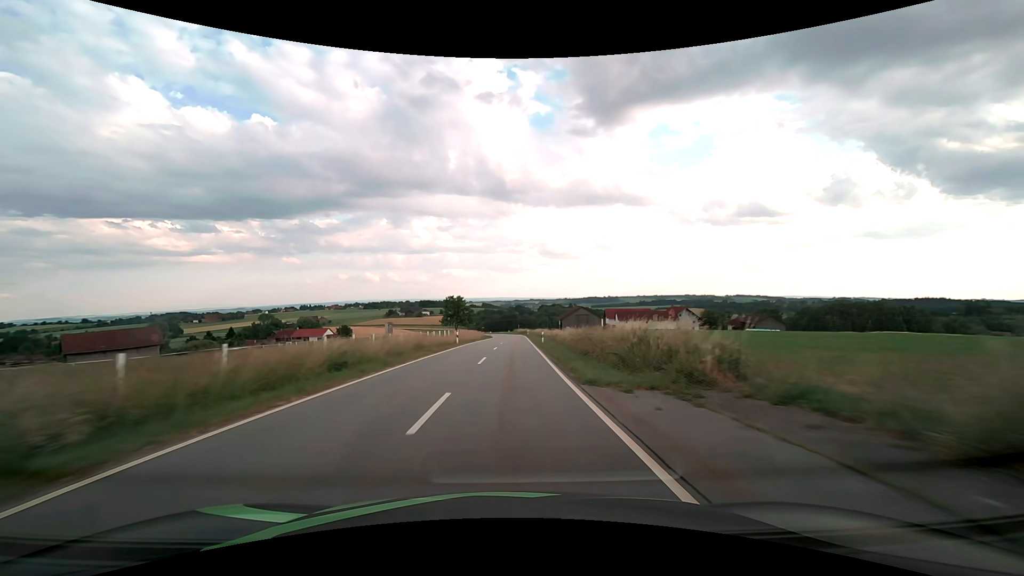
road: tertiary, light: Day
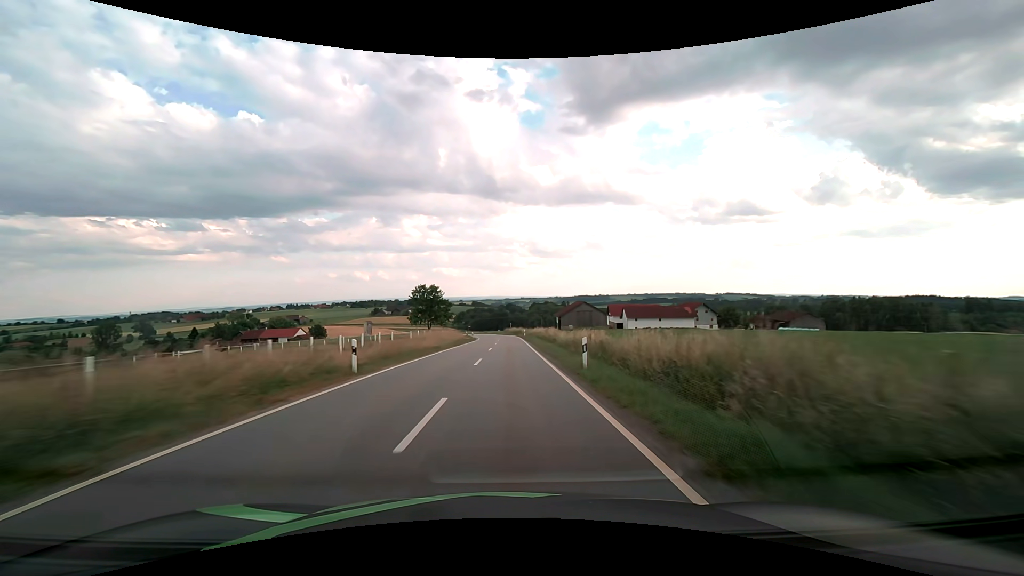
(+0.3, +25.0) m; +1°
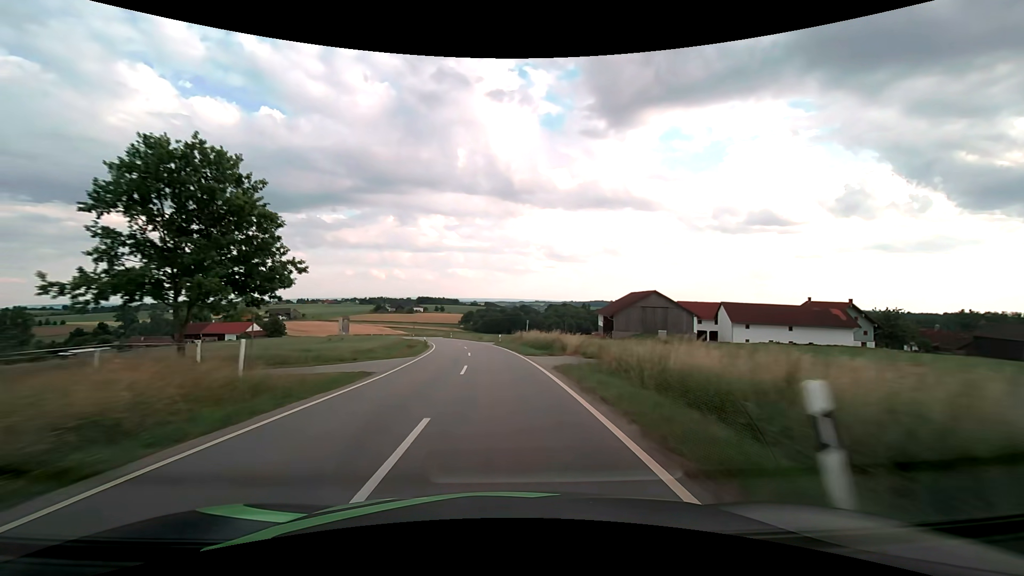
(+0.3, +62.6) m; -1°
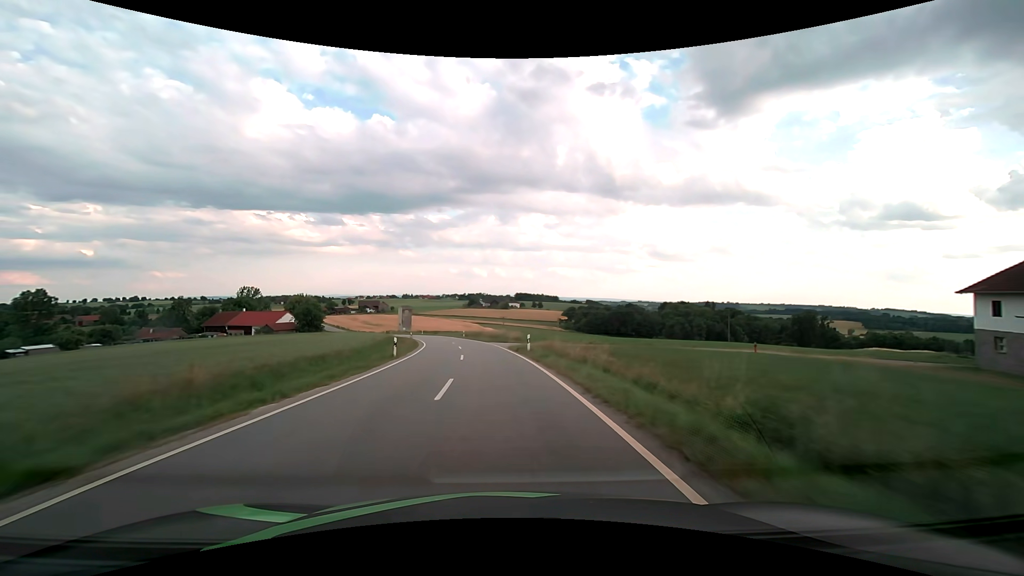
(-6.1, +67.5) m; -11°
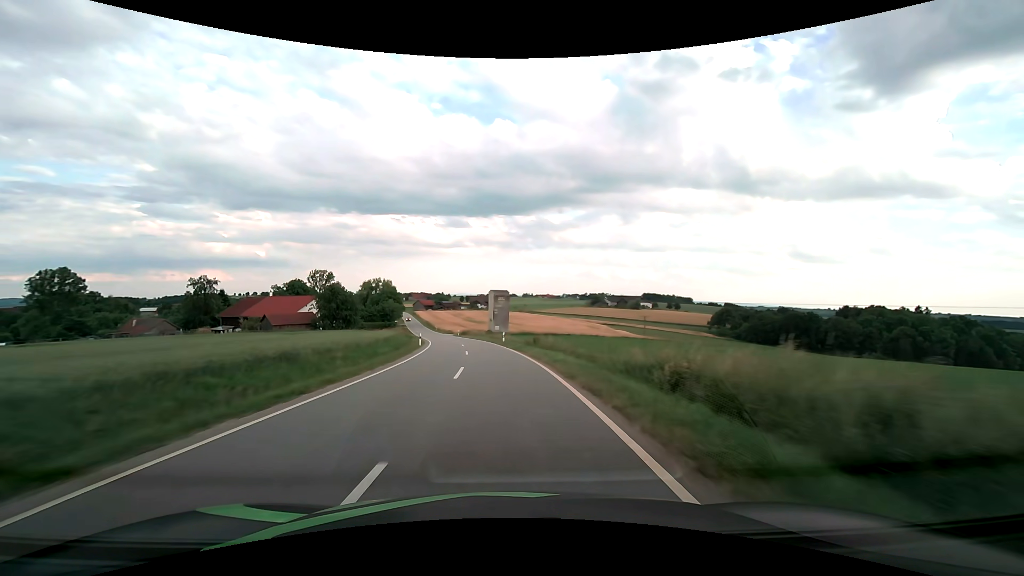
(-8.3, +68.8) m; -14°
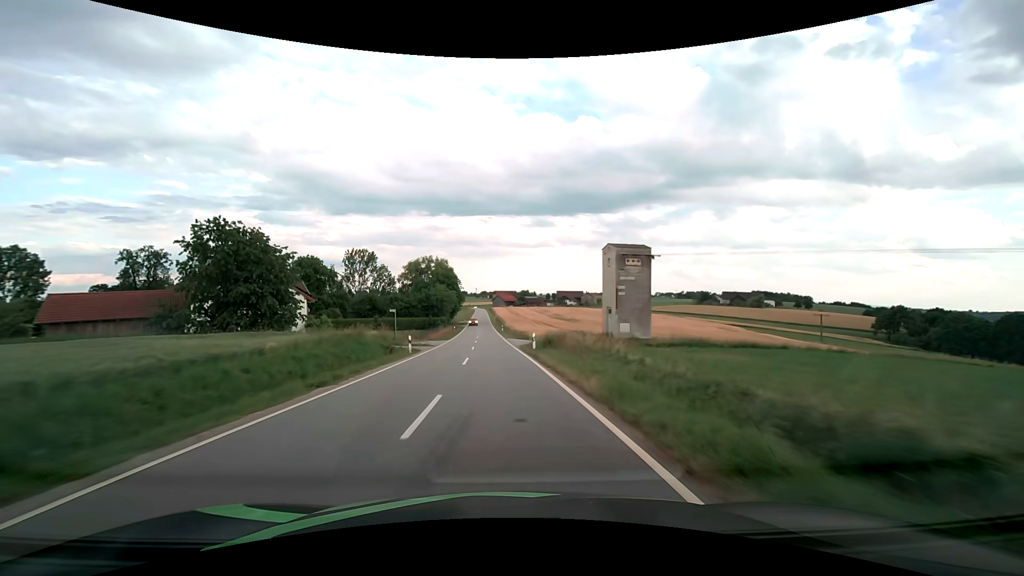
(-4.6, +55.8) m; -10°
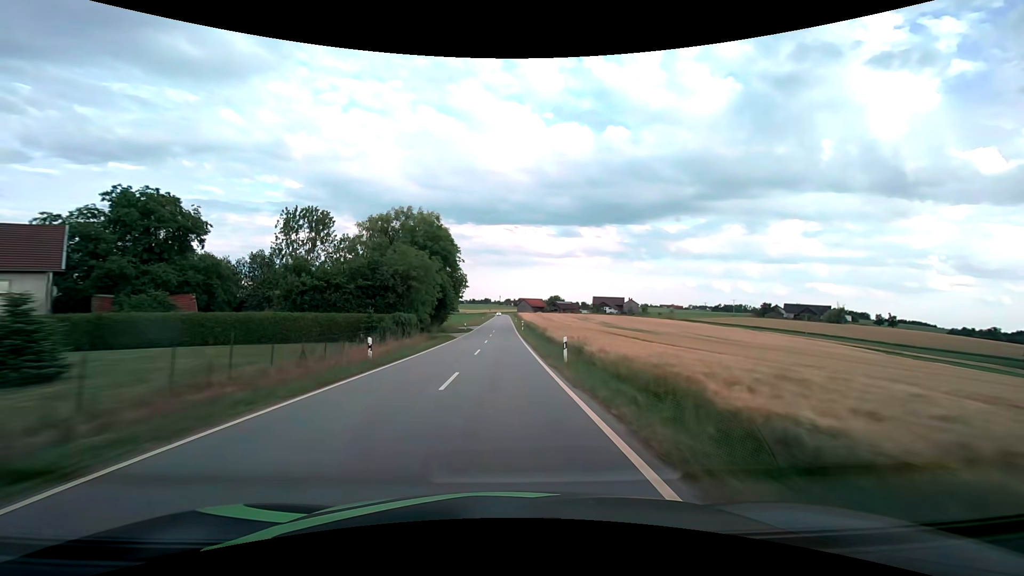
(-2.1, +56.3) m; -3°
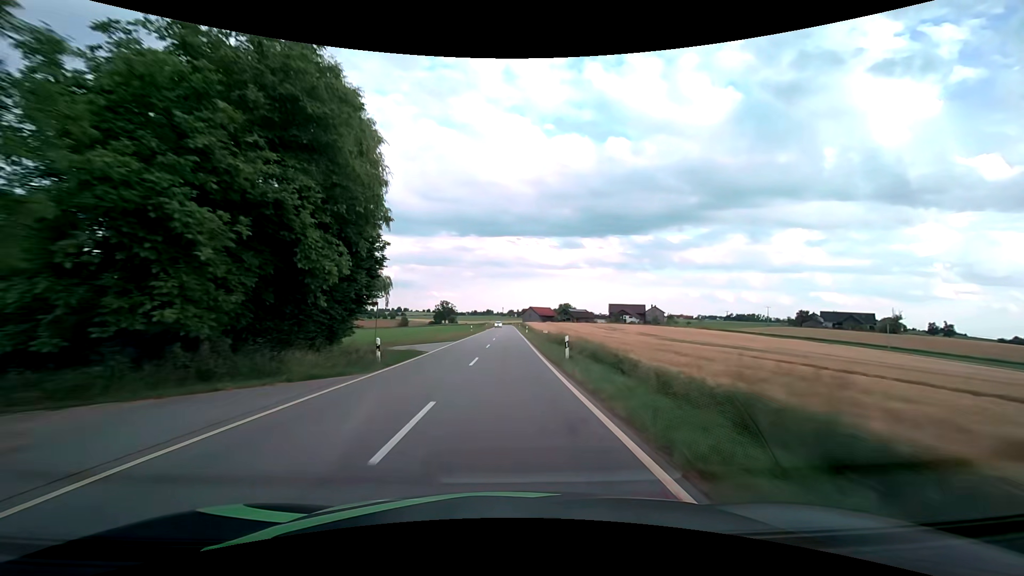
(-0.2, +42.2) m; 0°
(0, +10) (0, +20) (0, +30) (0, +40) (0, +50) (0, +60) (0, +70) (0, +80) (0, +90) (0, +100) m
